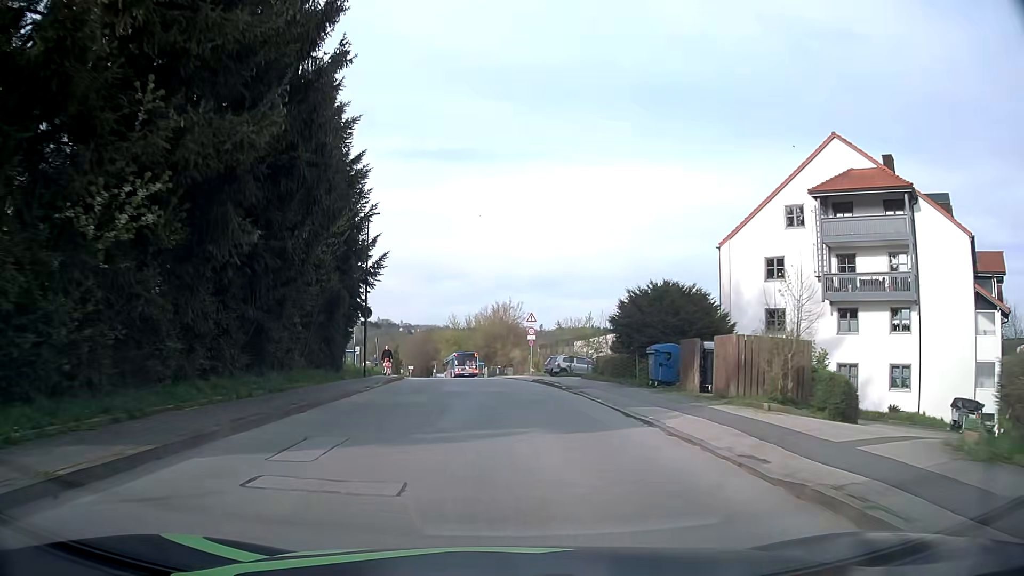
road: unclassified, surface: asphalt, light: Day
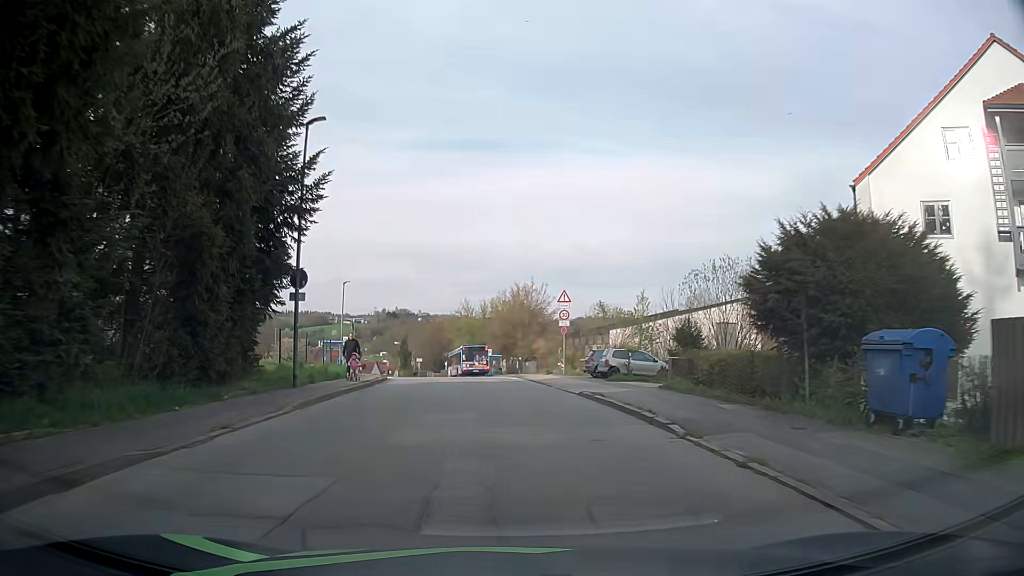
(-0.2, +13.5) m; -2°
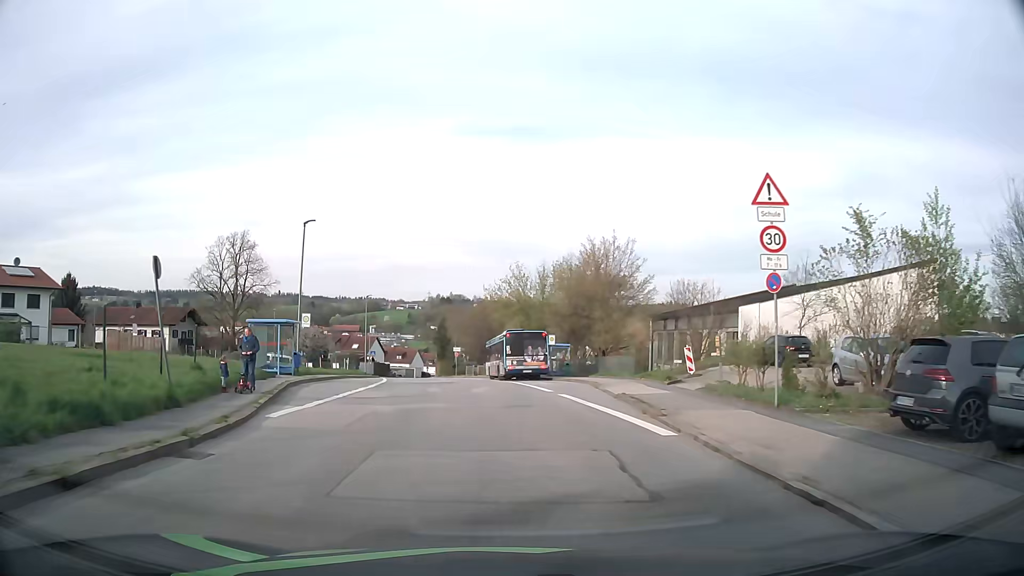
(-0.9, +24.7) m; -5°
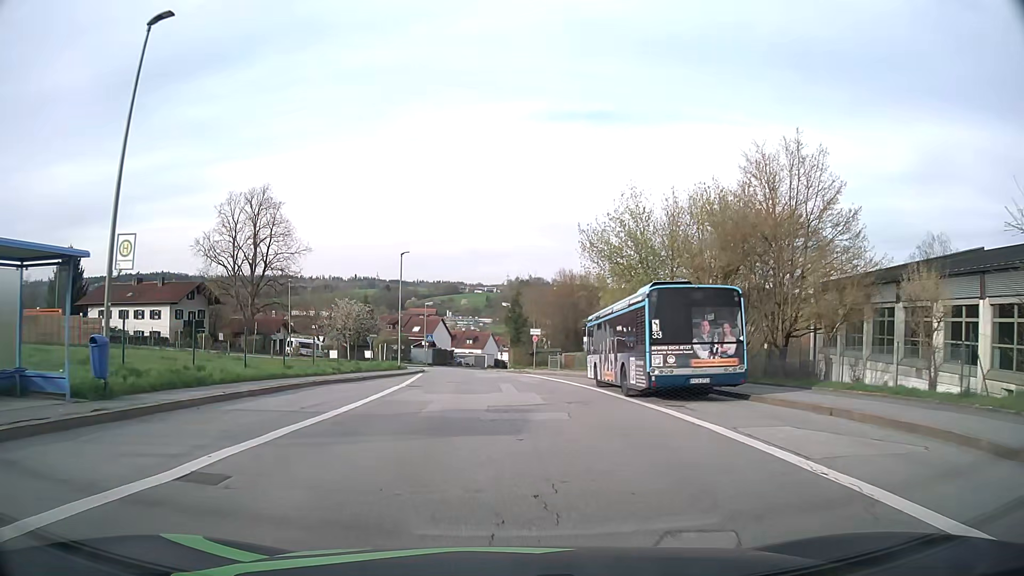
(-1.2, +22.6) m; -6°
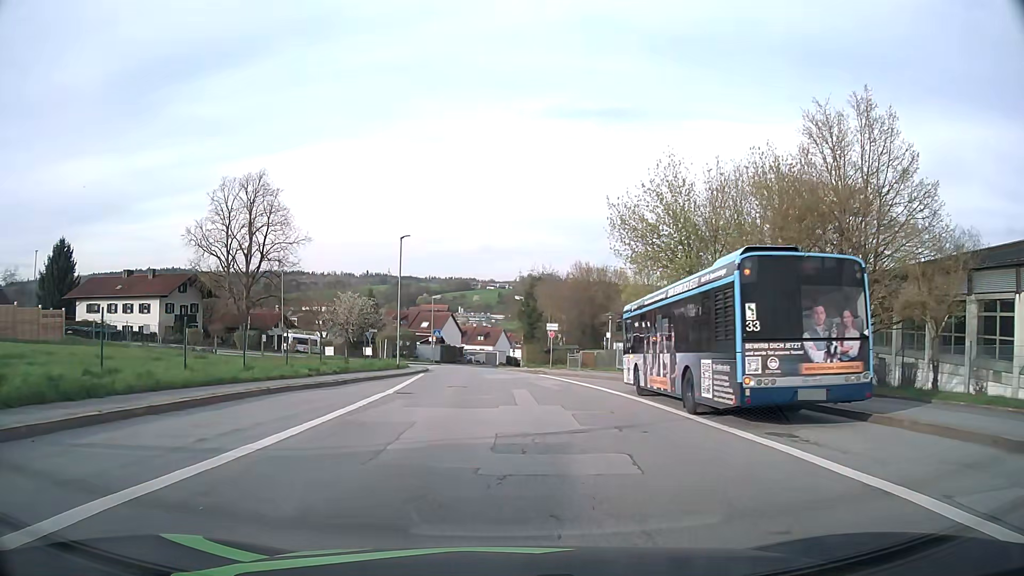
(-0.1, +5.7) m; -1°
(0, +10) (0, +20) (-1, +30) (-1, +40) (-2, +50) (-3, +60) (-3, +70) (-3, +80) (-2, +90) (0, +100) m
